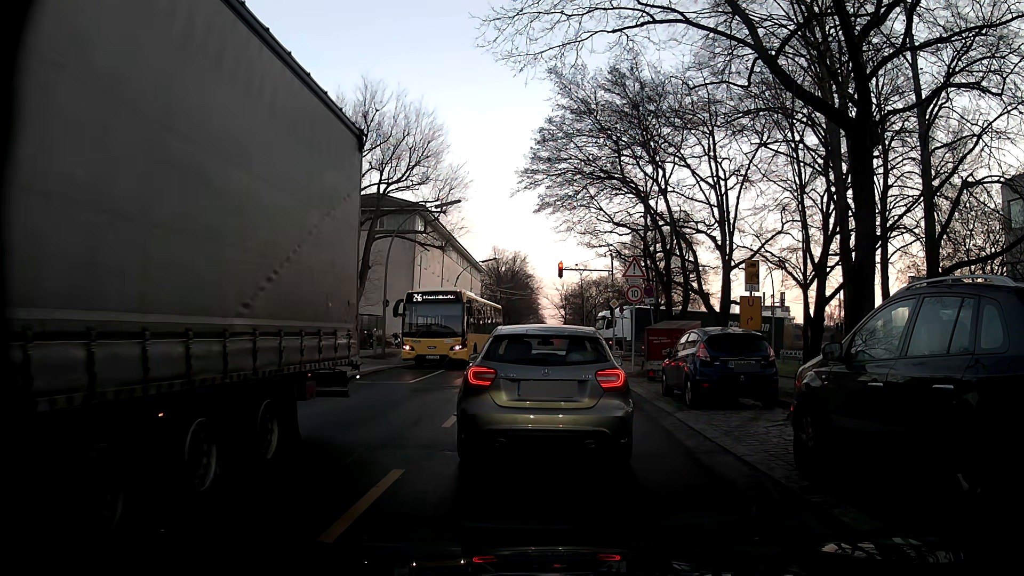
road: residential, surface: asphalt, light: Day
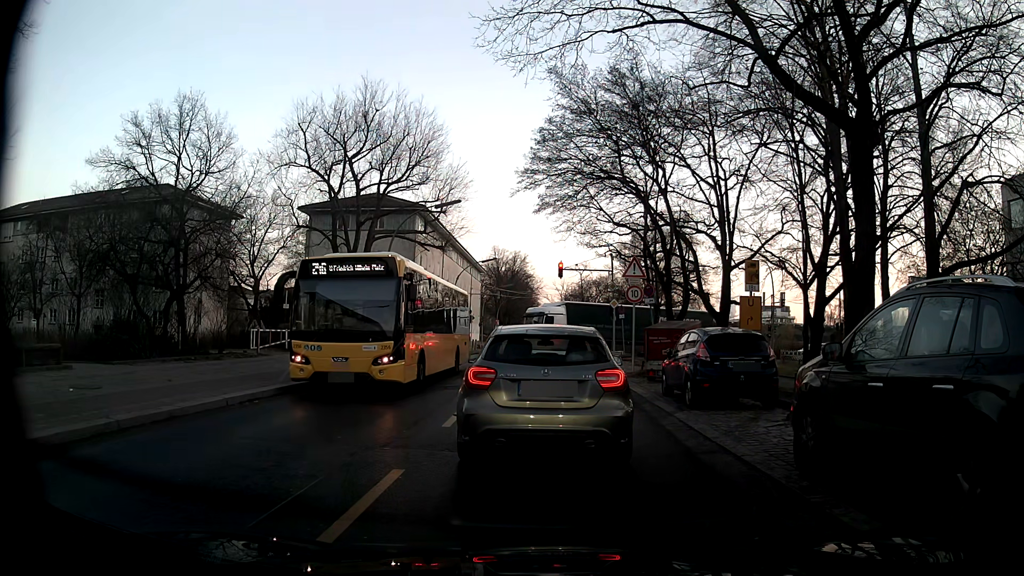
(0.0, 0.0) m; 0°
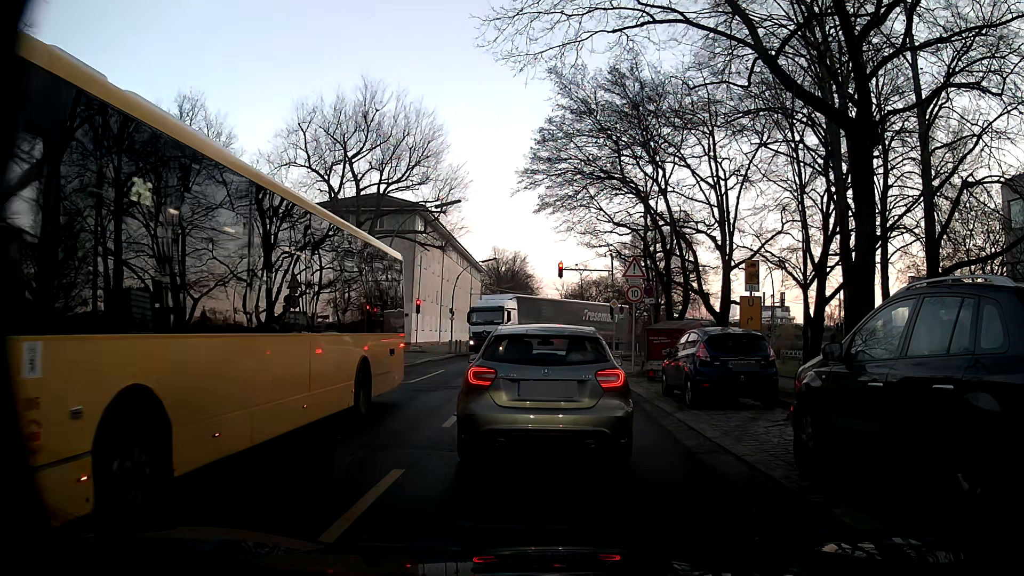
(0.0, 0.0) m; 0°
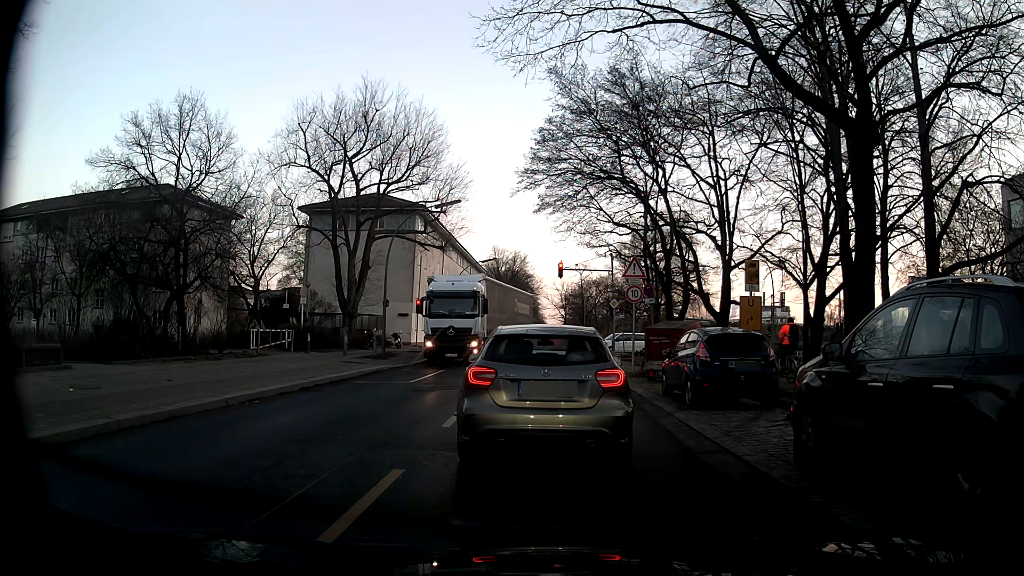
(0.0, 0.0) m; 0°
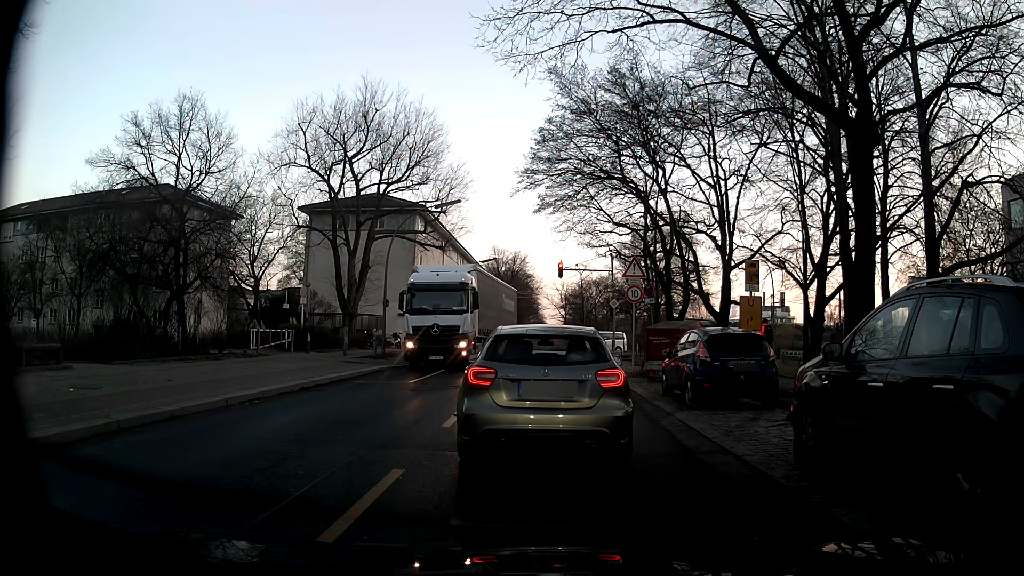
(0.0, 0.0) m; 0°
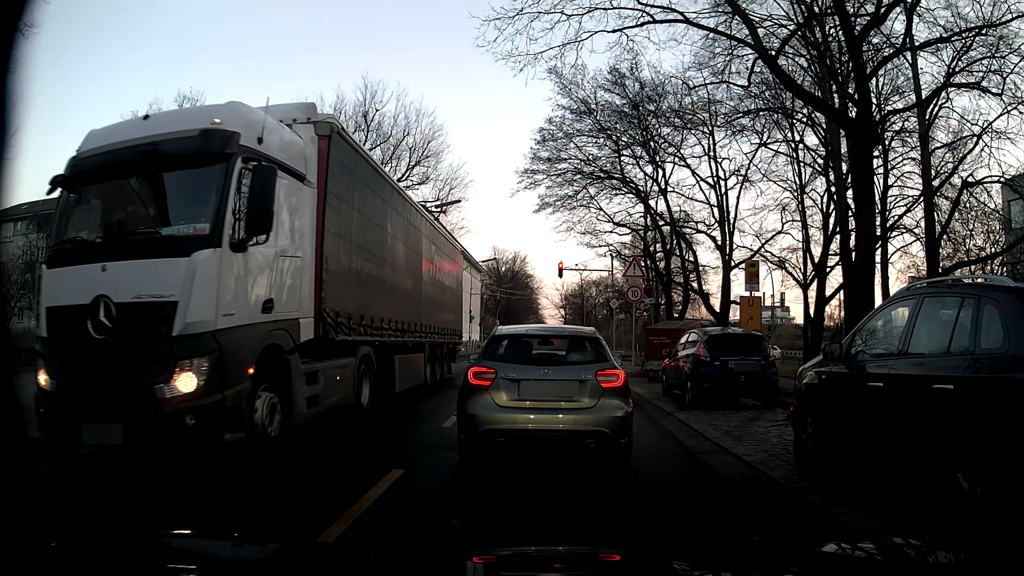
(0.0, 0.0) m; 0°
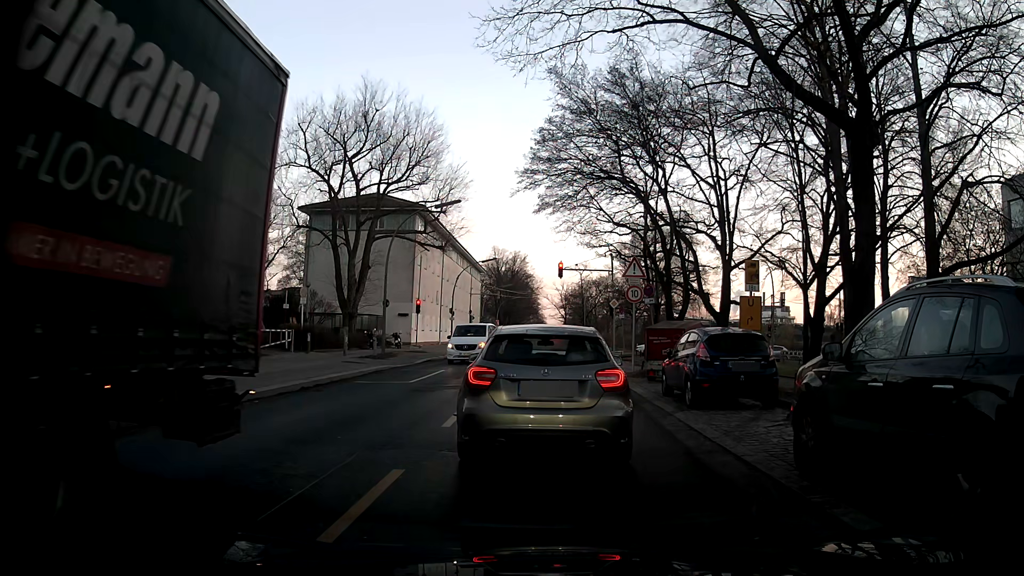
(0.0, 0.0) m; 0°
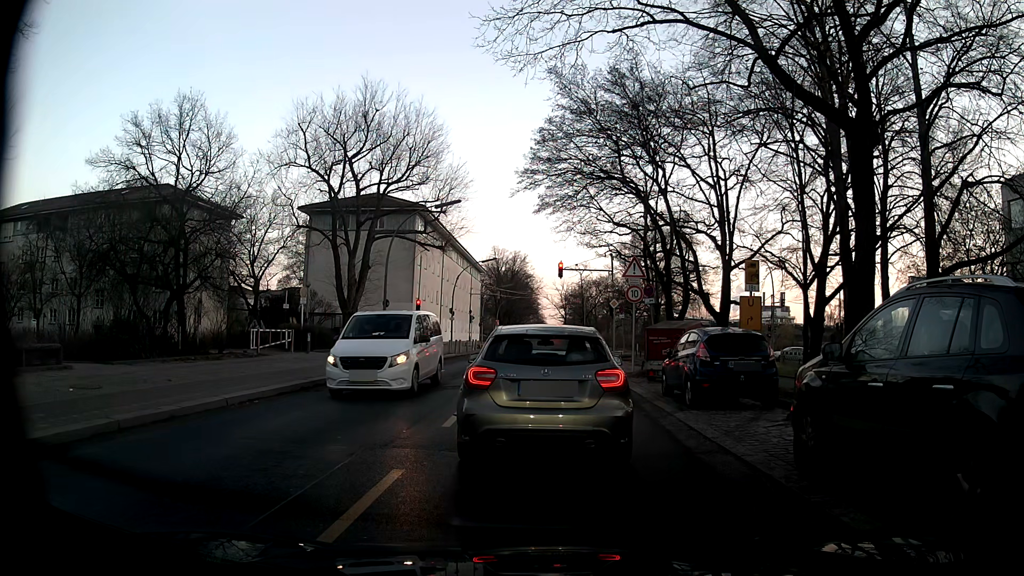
(0.0, 0.0) m; 0°
